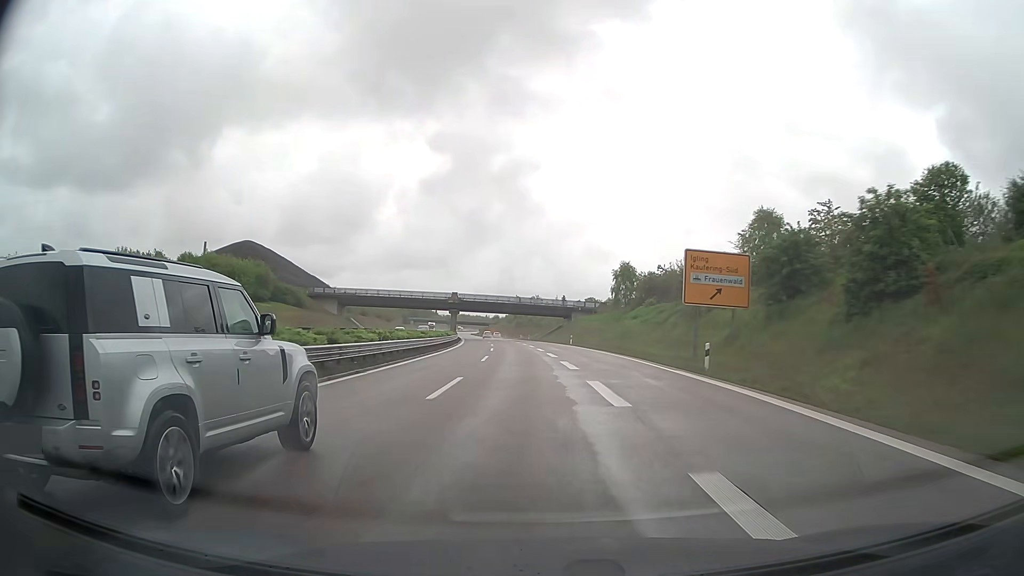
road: trunk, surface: asphalt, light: Day
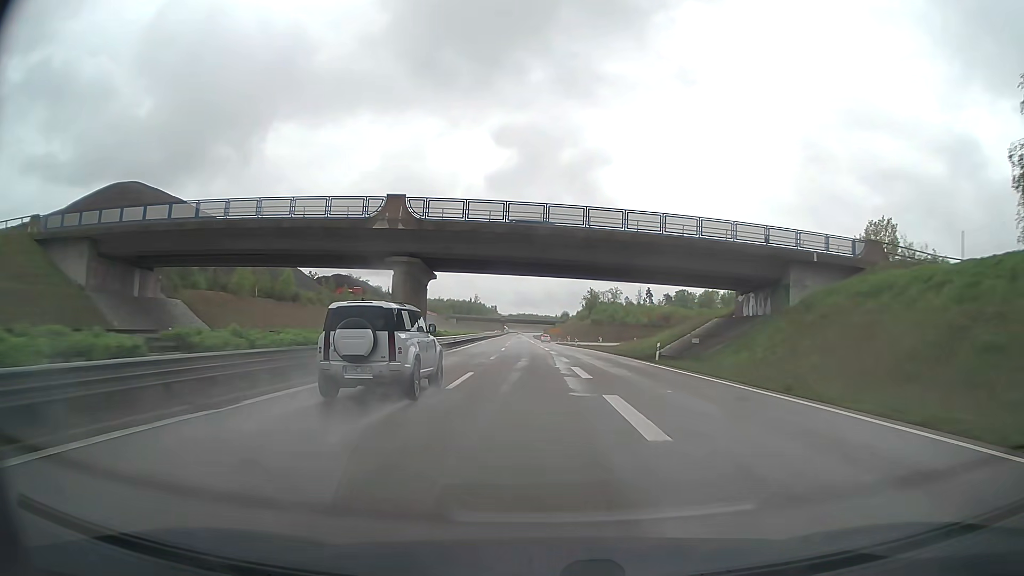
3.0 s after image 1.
(-4.8, +87.7) m; -6°
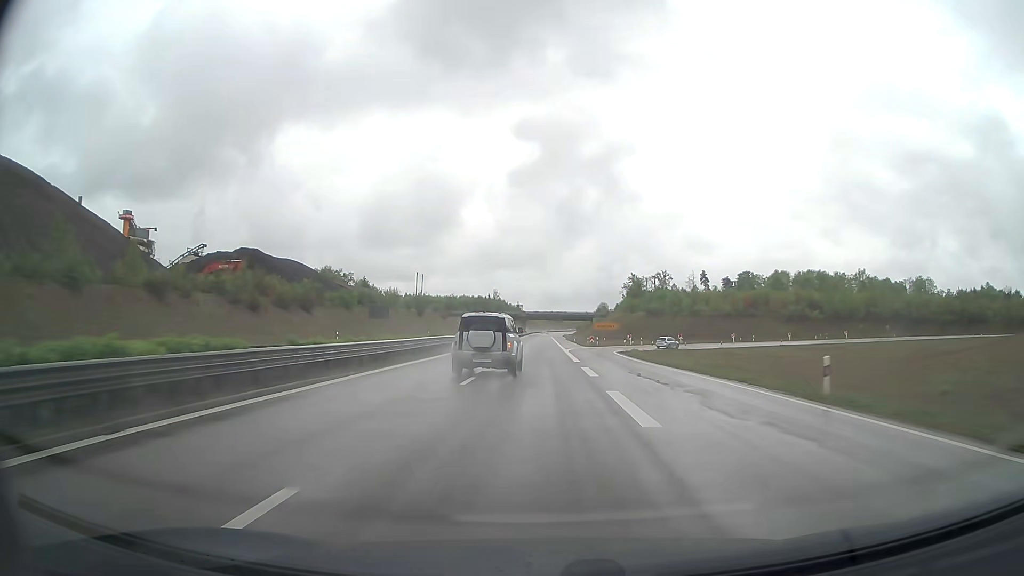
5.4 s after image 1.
(-1.5, +70.5) m; -2°
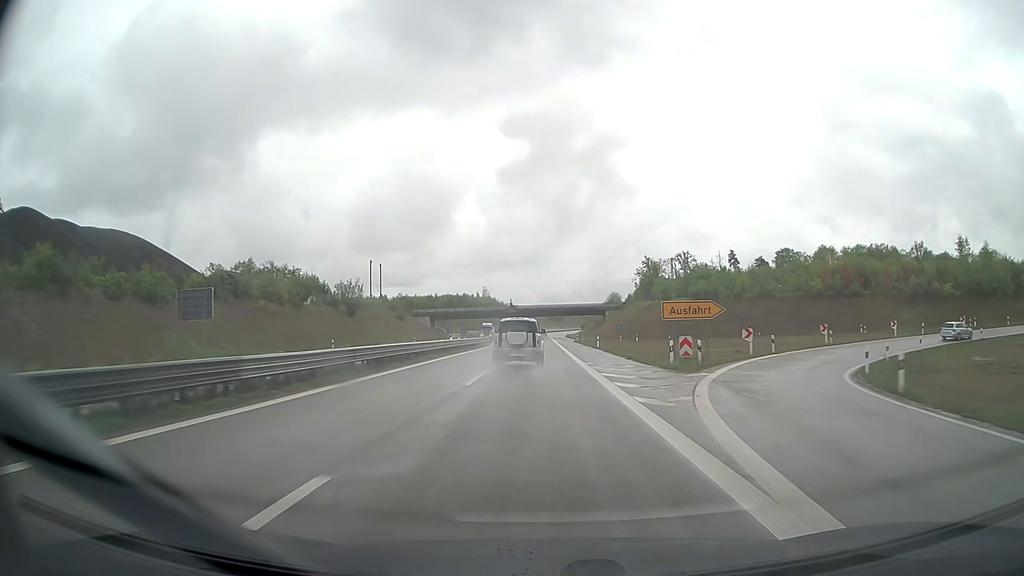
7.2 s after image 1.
(+0.1, +53.4) m; 0°
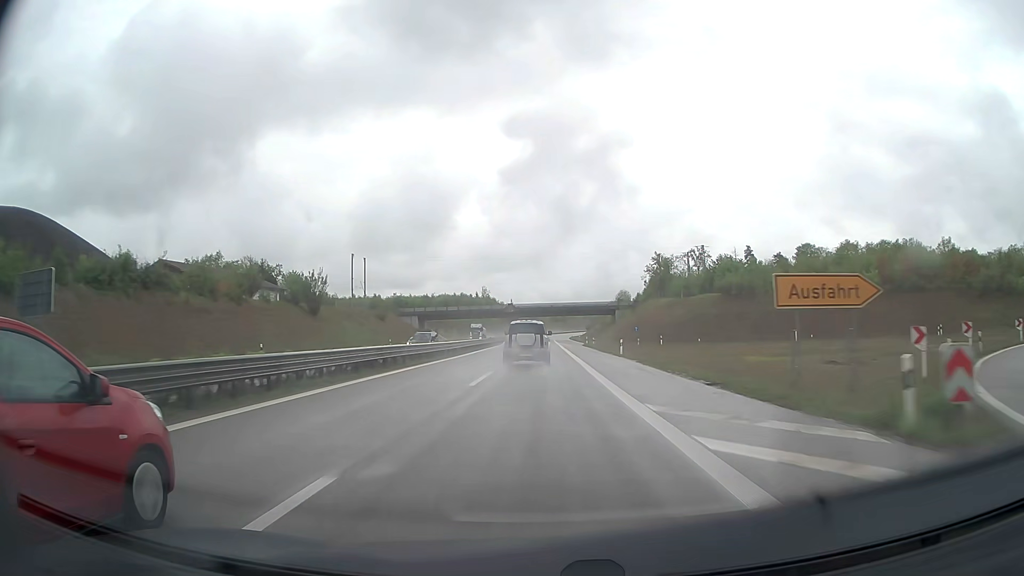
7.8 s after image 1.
(0.0, +17.9) m; 0°
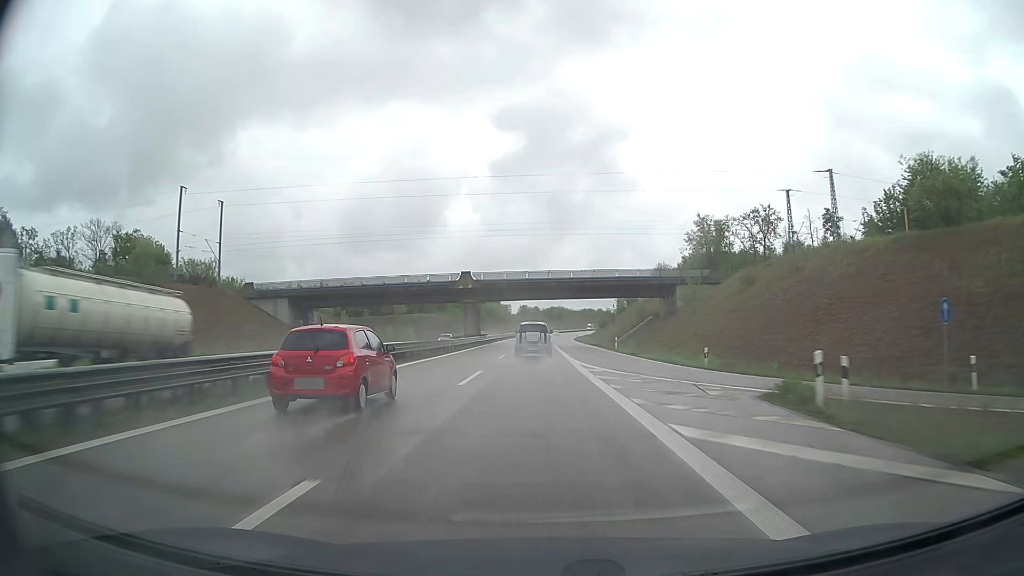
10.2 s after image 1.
(+0.2, +72.0) m; +1°
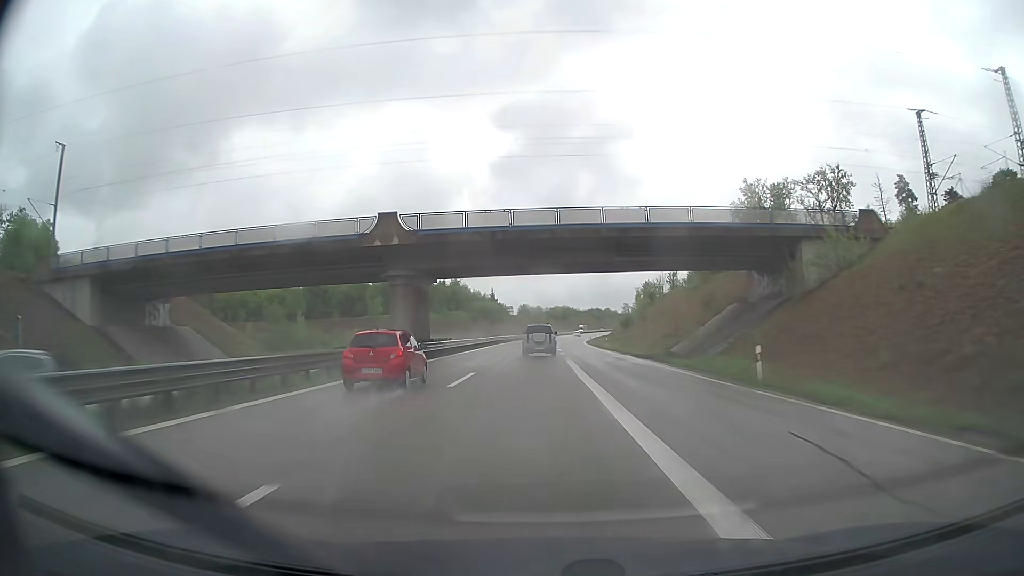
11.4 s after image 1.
(0.0, +36.2) m; 0°
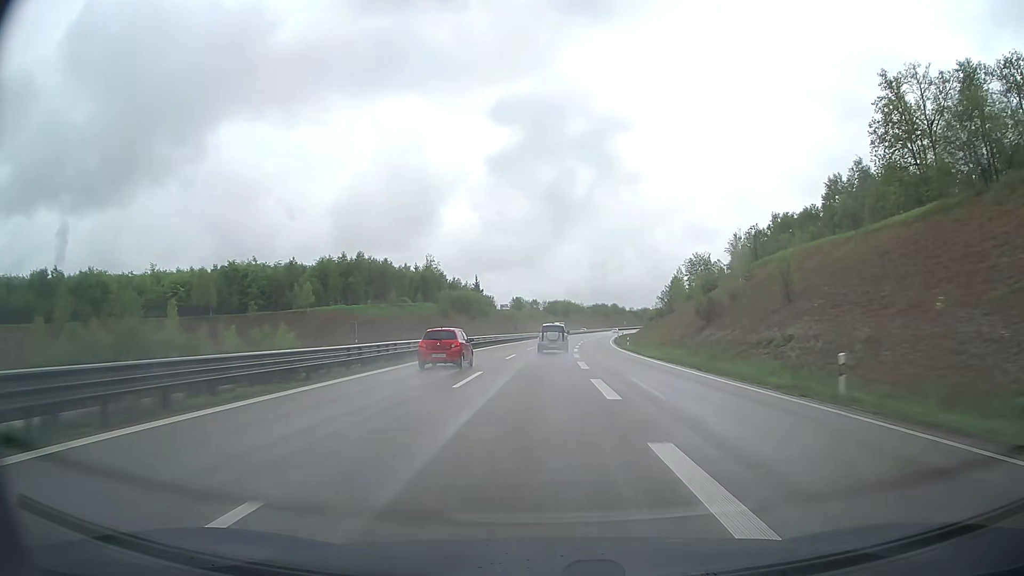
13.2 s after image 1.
(-0.1, +54.5) m; -1°
(0, +10) (0, +20) (+1, +30) (+1, +40) (+1, +50) (+2, +60) (+3, +70) (+4, +80) (+4, +90) (+5, +100) m
